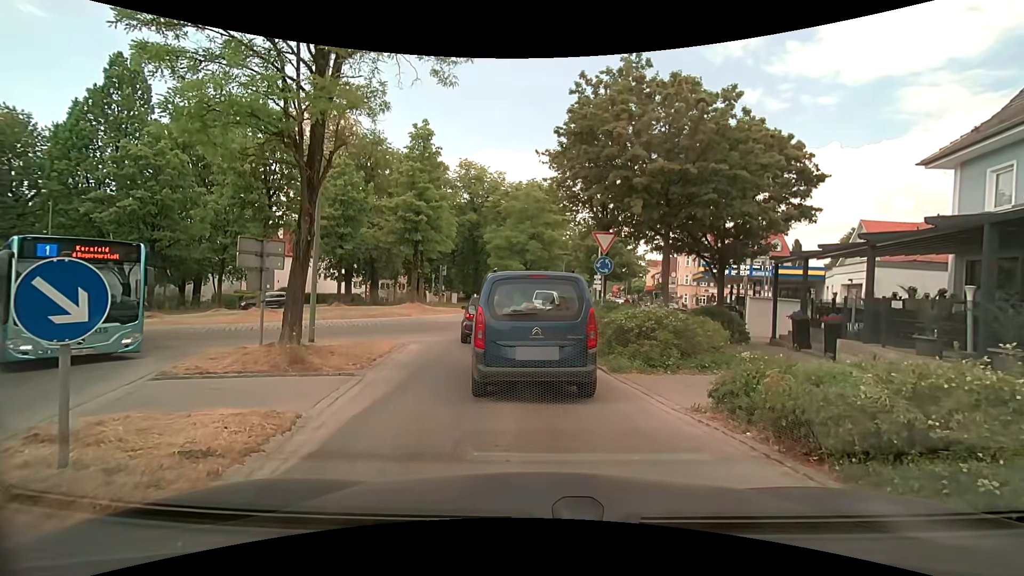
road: tertiary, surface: asphalt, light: Day
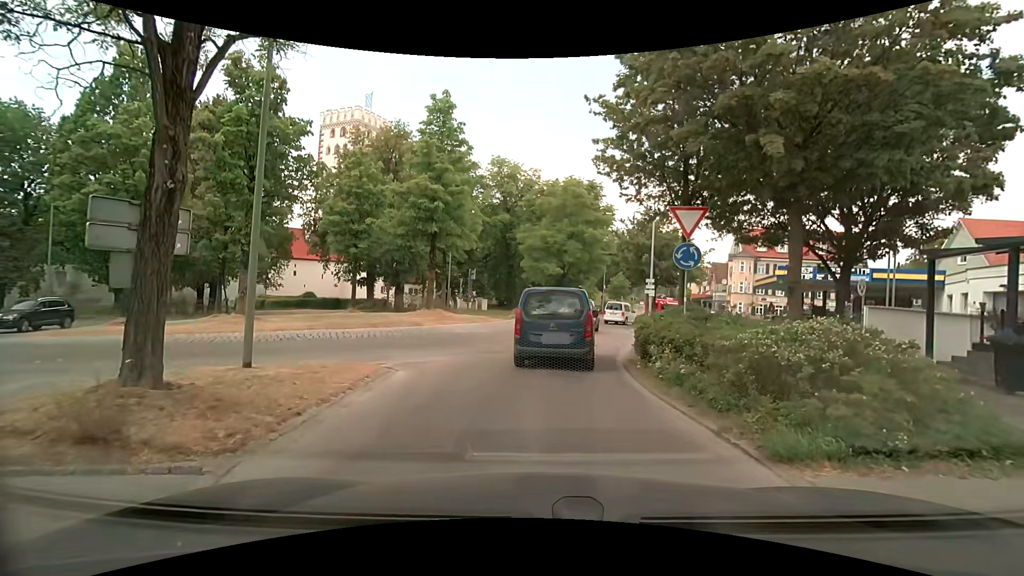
(0.0, +5.2) m; -2°
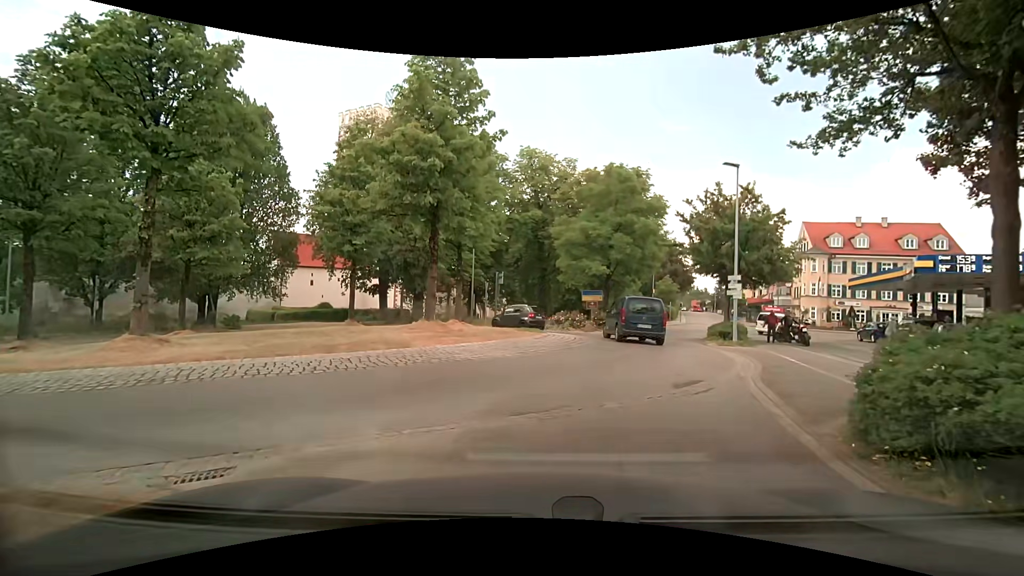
(-0.3, +7.5) m; -4°
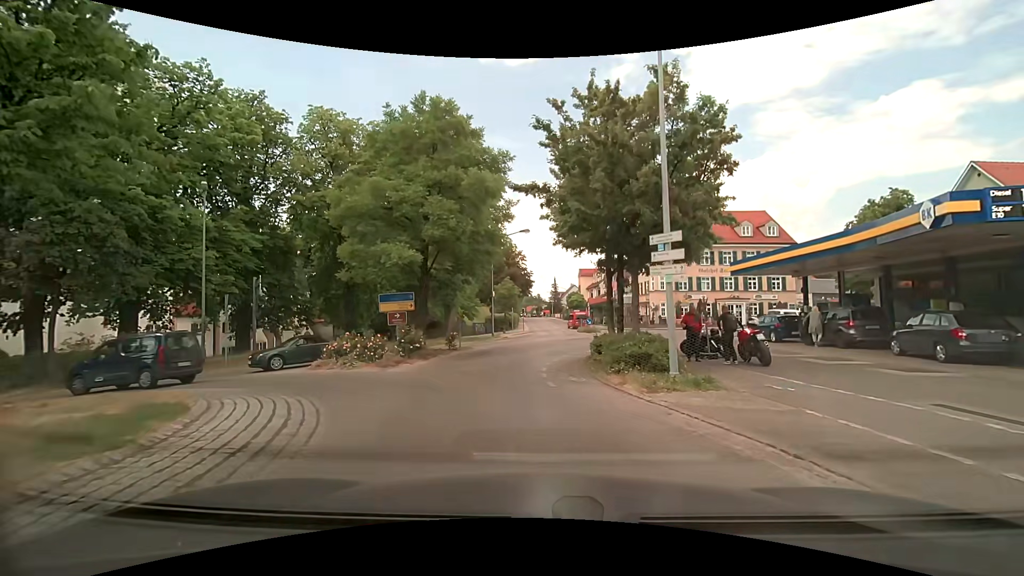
(+2.4, +14.1) m; +21°
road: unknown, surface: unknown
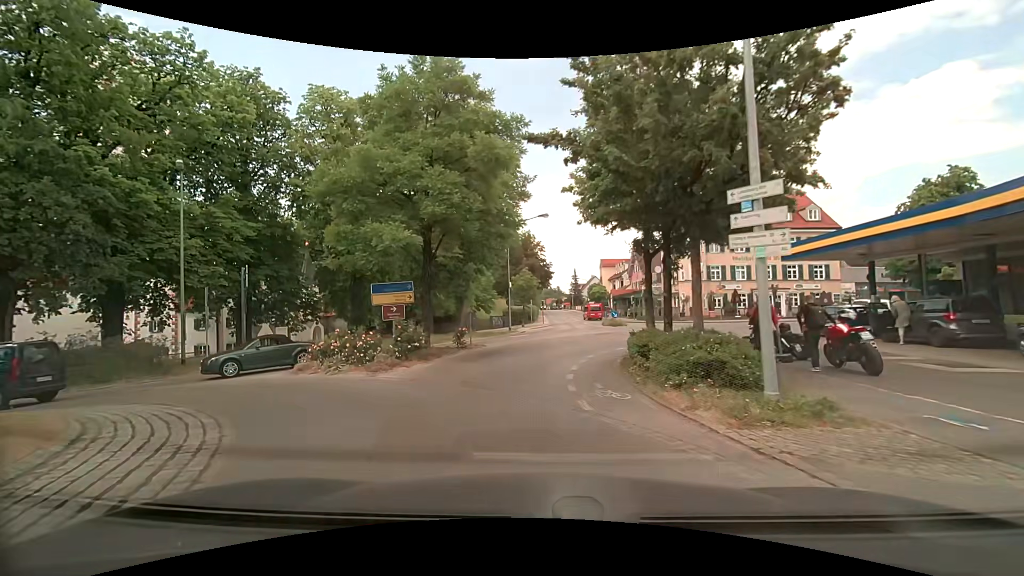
(-0.1, +3.3) m; -3°
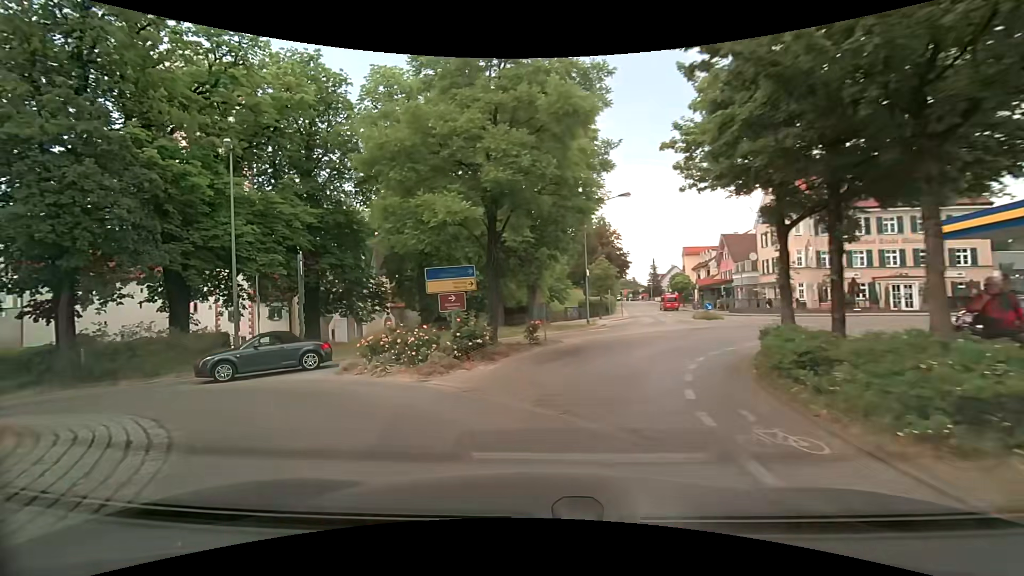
(-0.3, +3.2) m; -10°
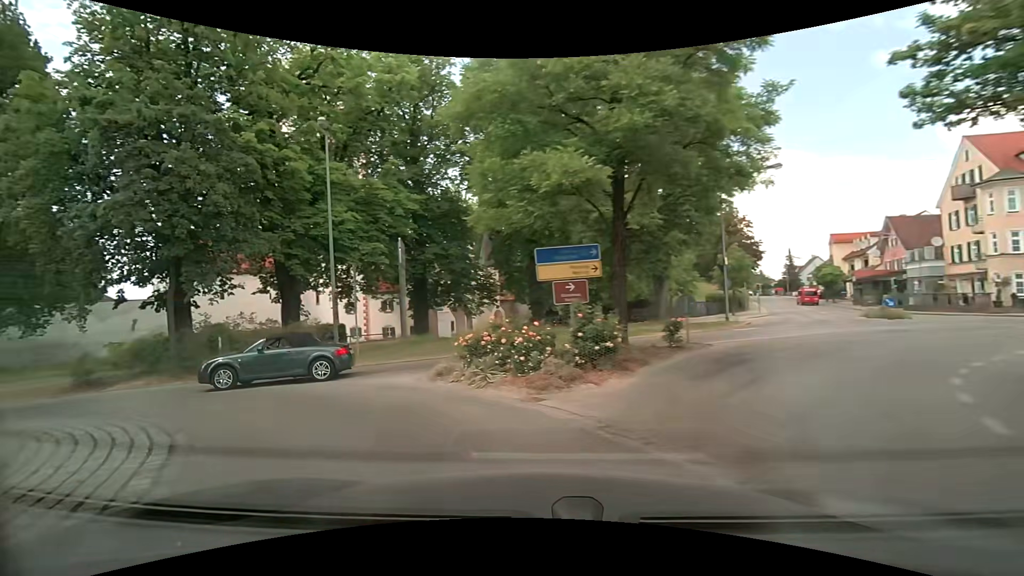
(-0.3, +3.3) m; -11°
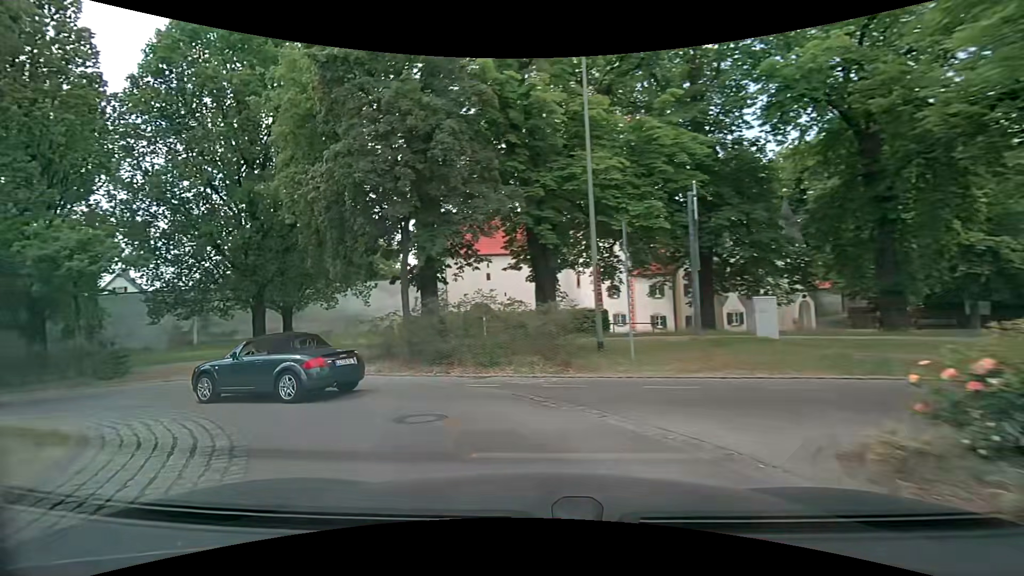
(-1.9, +6.5) m; -30°
(-3, +9) (-11, +15) (-21, +15) (-31, +15) (-41, +16) (-51, +17) (-61, +19) (-71, +22) (-80, +25) (-89, +29) m
